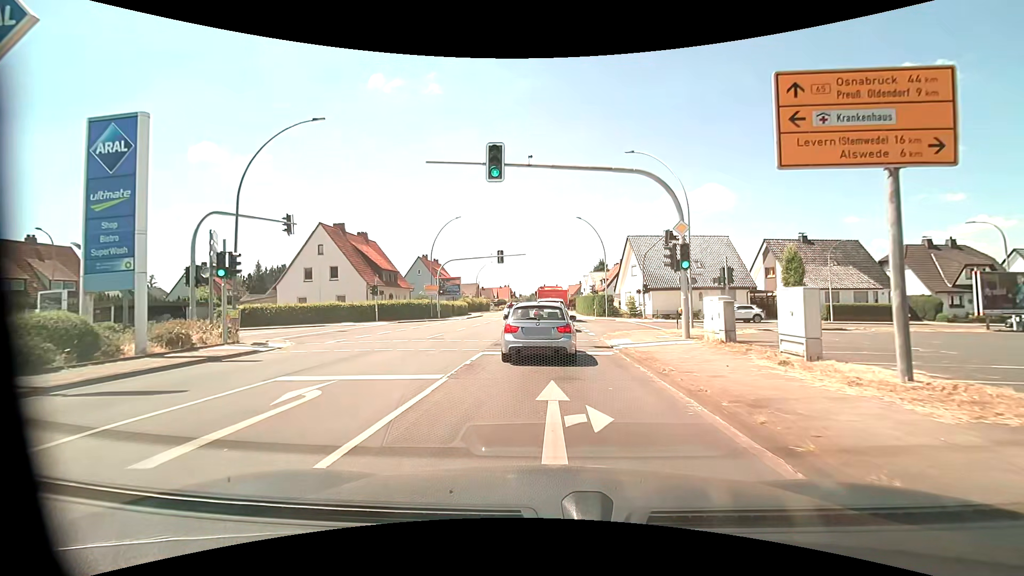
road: primary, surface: asphalt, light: Day
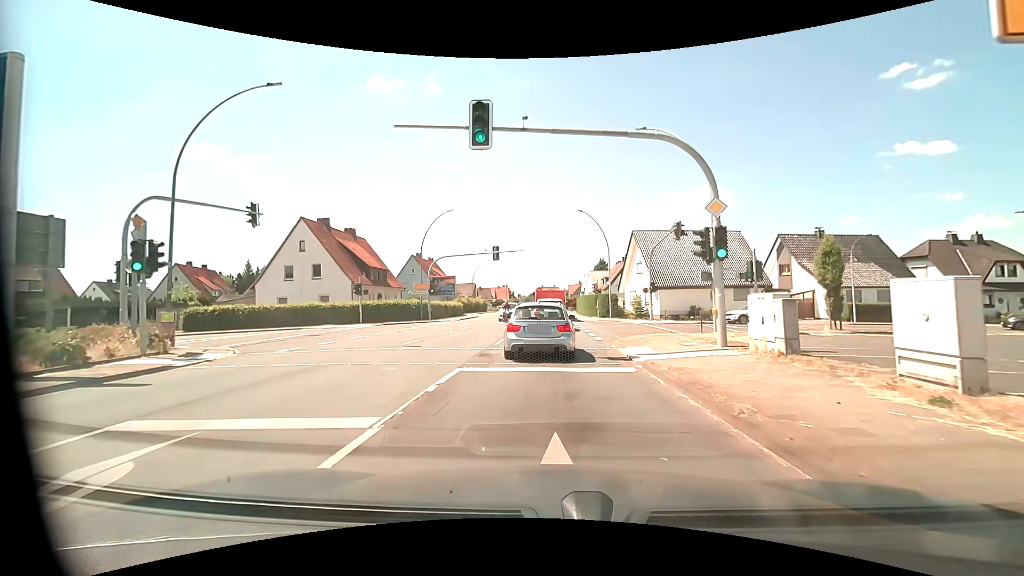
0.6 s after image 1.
(0.0, +3.7) m; +1°
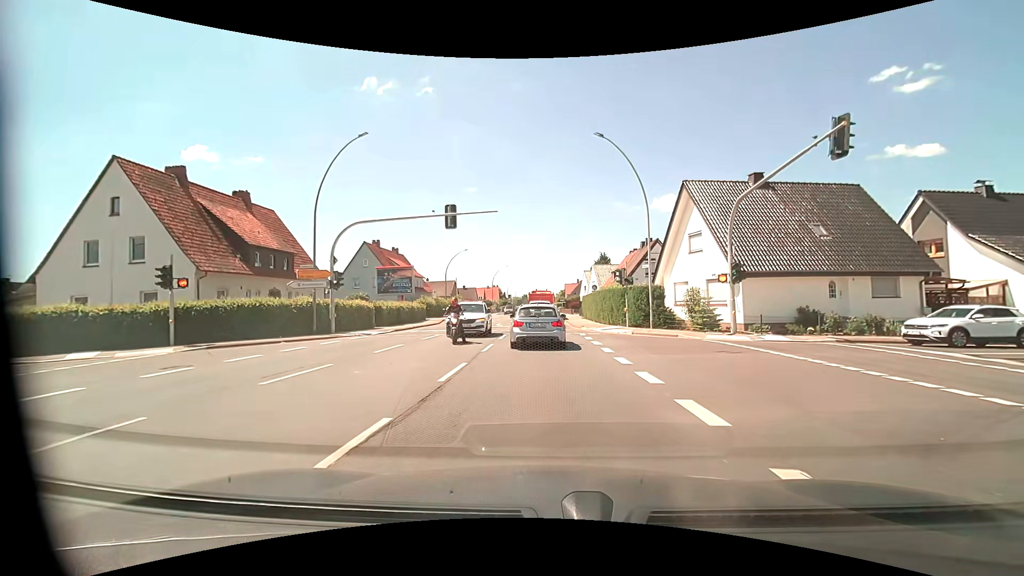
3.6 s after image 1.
(+0.1, +20.5) m; +1°
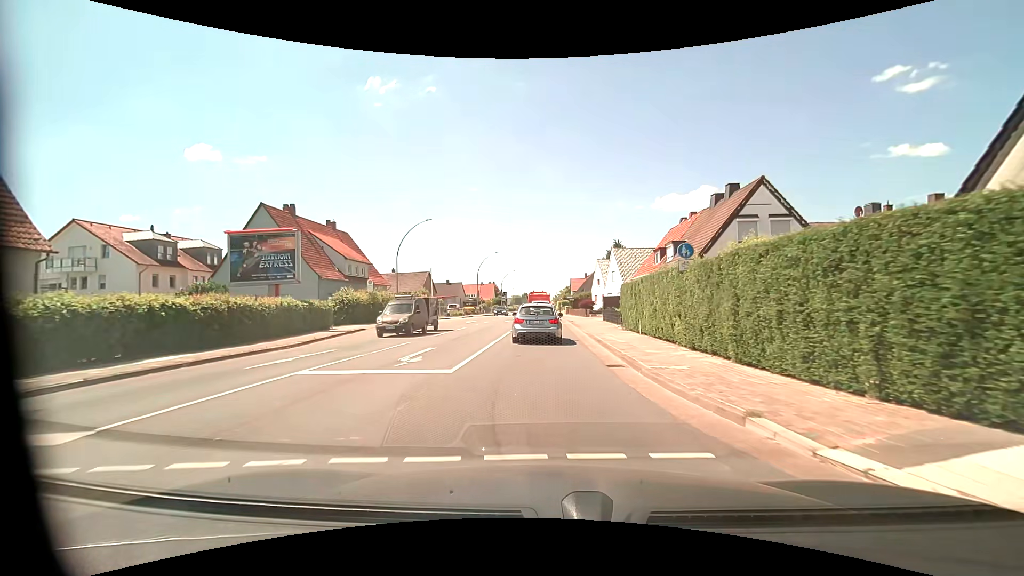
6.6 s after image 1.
(0.0, +24.8) m; -1°
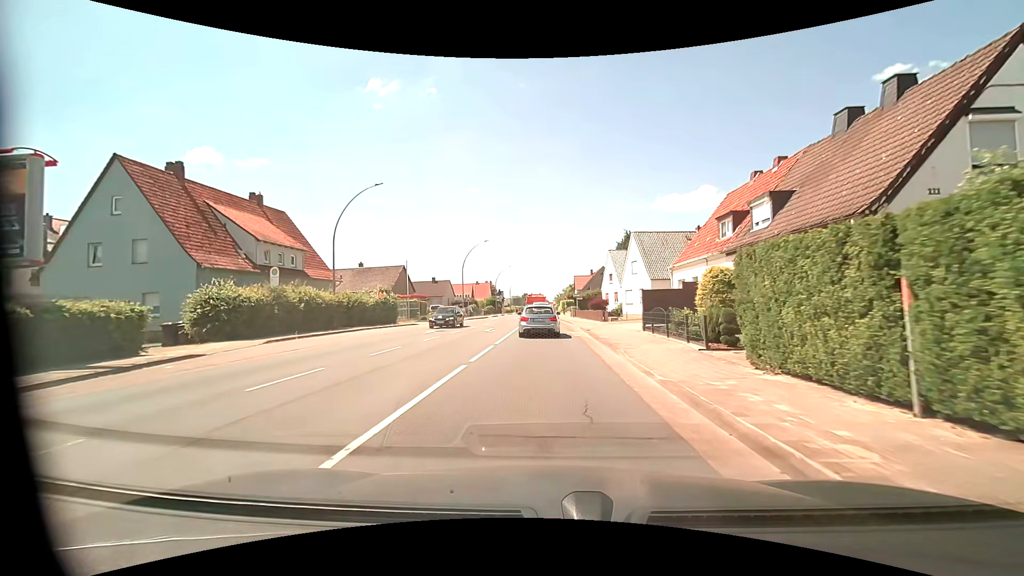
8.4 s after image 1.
(+0.1, +14.8) m; 0°
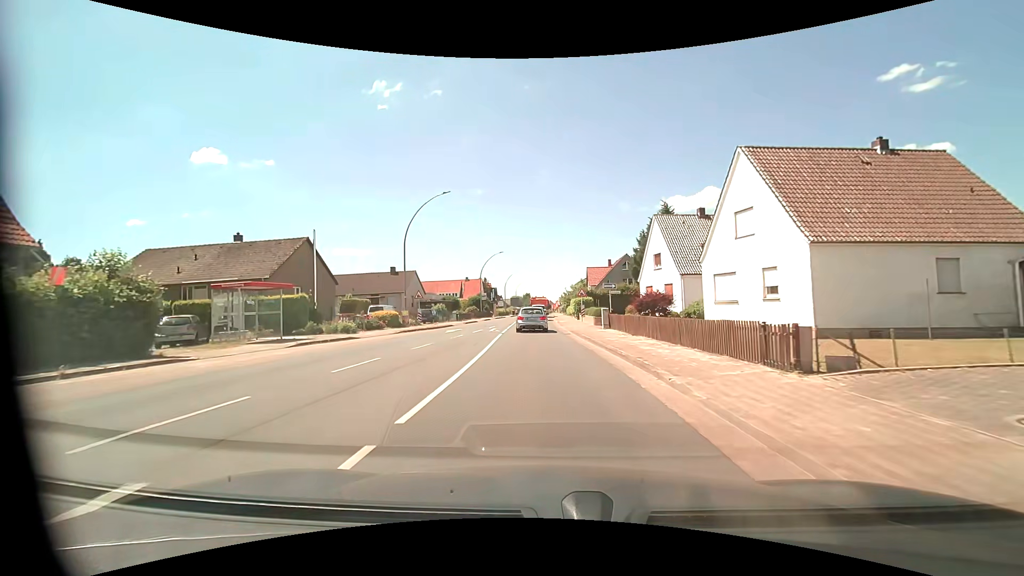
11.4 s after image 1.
(-0.1, +27.8) m; -1°
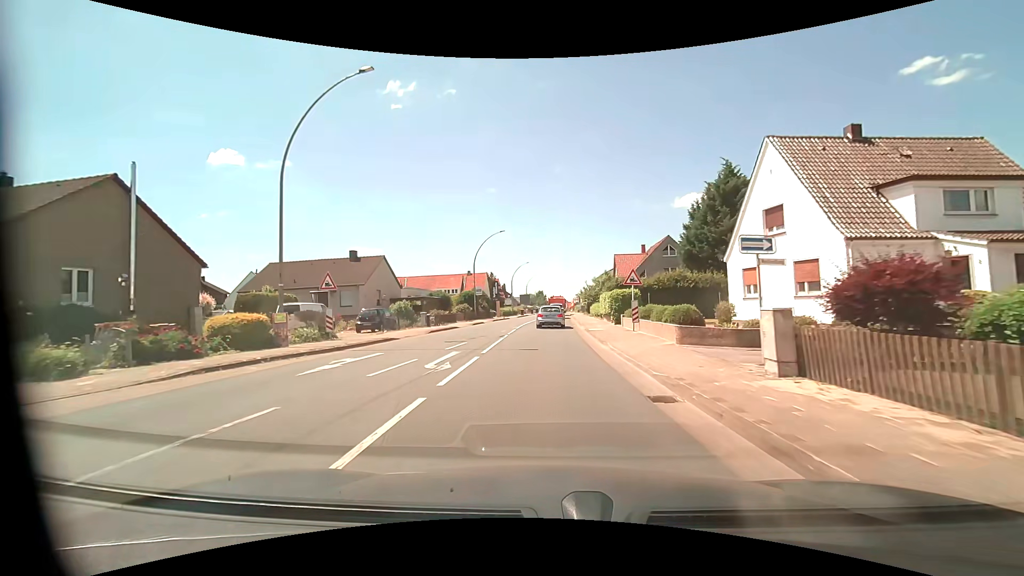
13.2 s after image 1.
(-0.3, +19.1) m; -2°
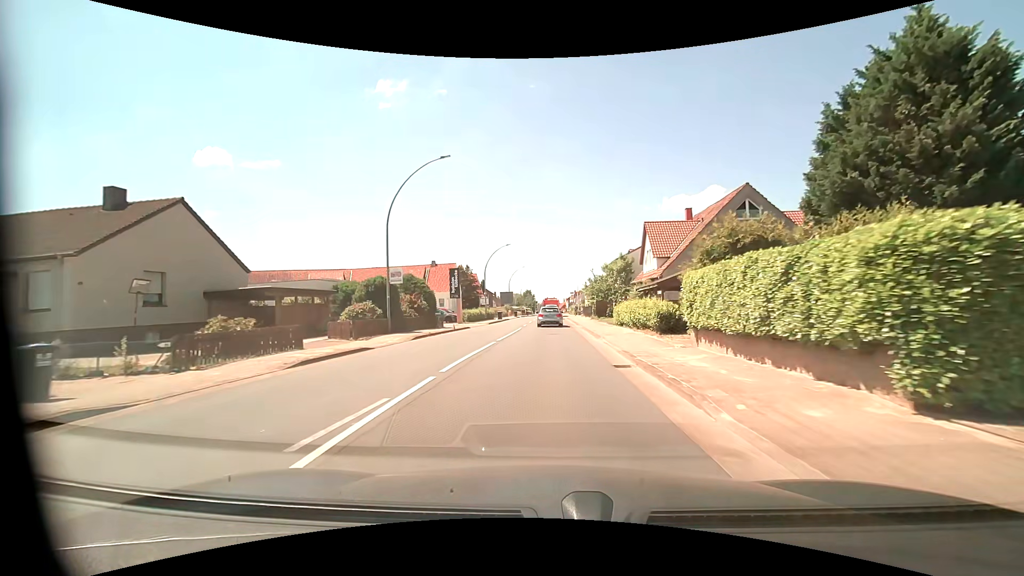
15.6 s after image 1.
(+0.1, +27.3) m; +2°
(0, +10) (0, +20) (0, +30) (0, +40) (0, +50) (0, +60) (0, +70) (+1, +80) (+1, +90) (+1, +100) m
